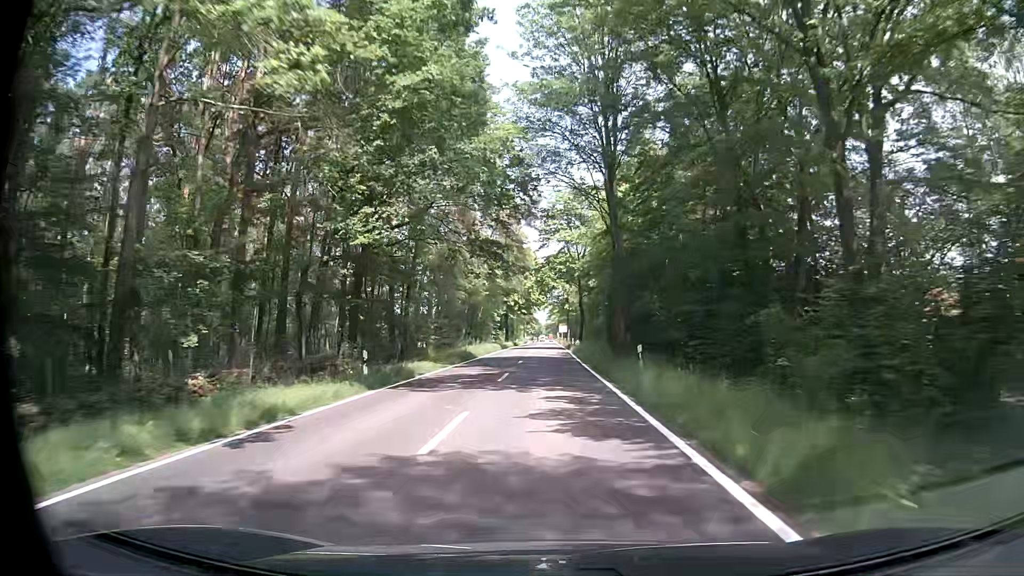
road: tertiary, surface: asphalt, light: Day
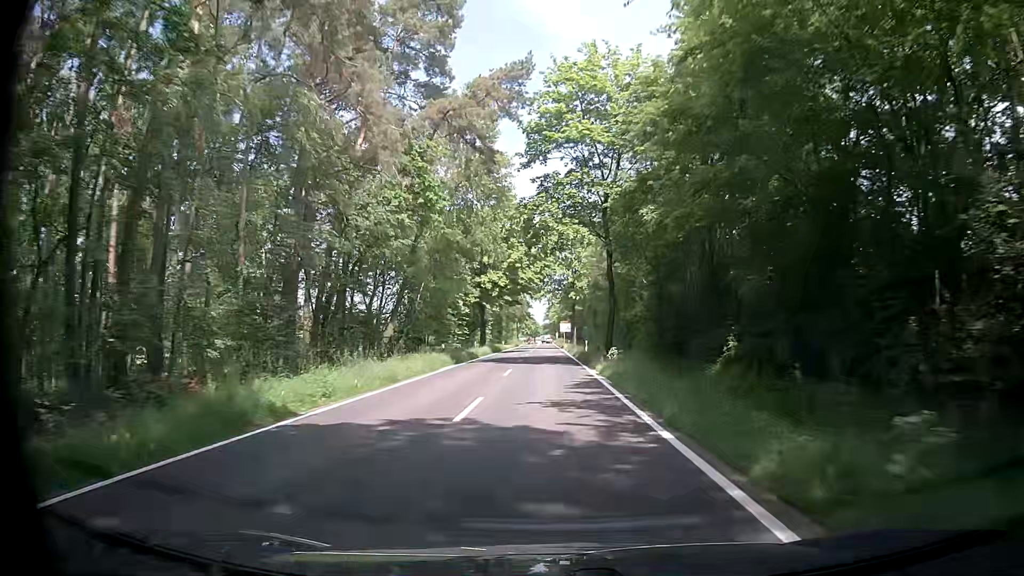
(+0.4, +32.7) m; 0°
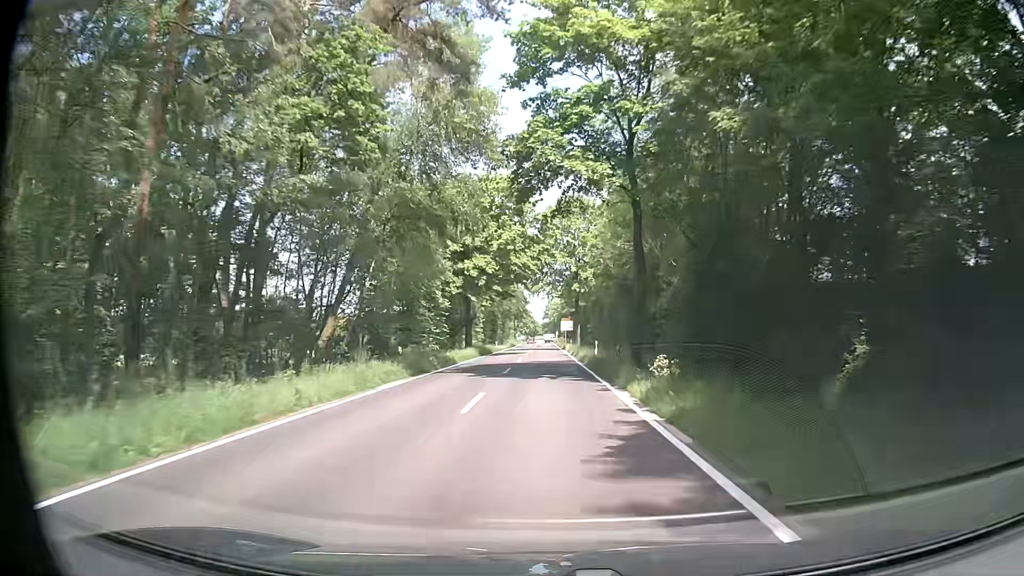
(+0.3, +10.9) m; +2°
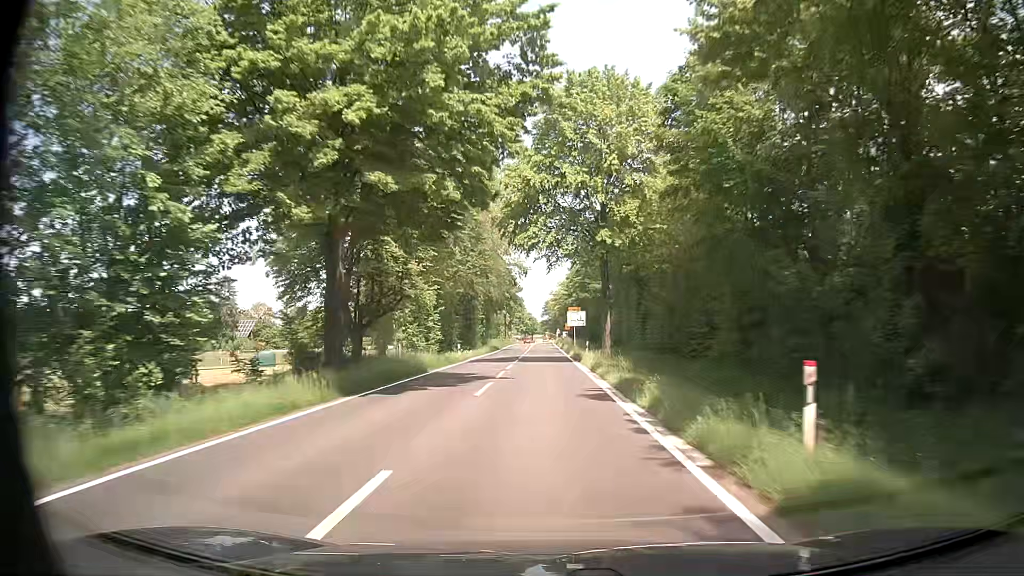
(-0.3, +32.8) m; -1°
(0, +10) (0, +20) (0, +30) (0, +40) (0, +50) (0, +60) (0, +70) (0, +80) (0, +90) (0, +100) m
